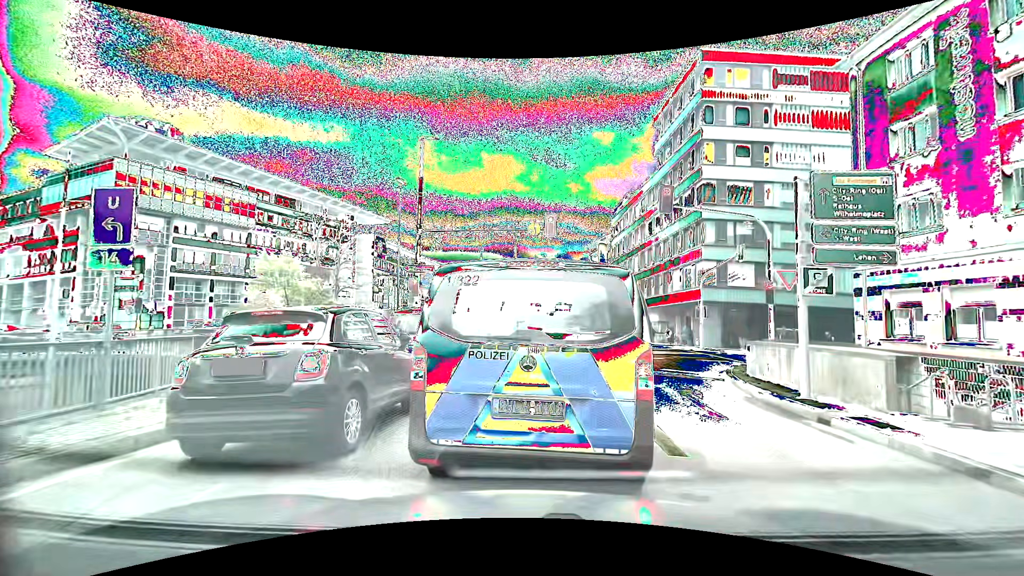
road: primary_link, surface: asphalt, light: Day
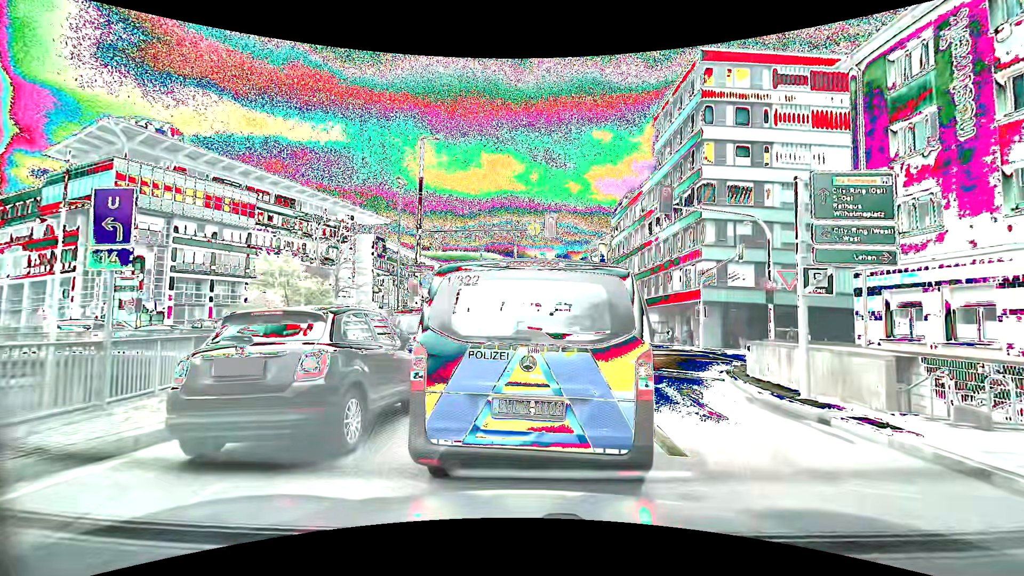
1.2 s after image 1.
(0.0, 0.0) m; 0°
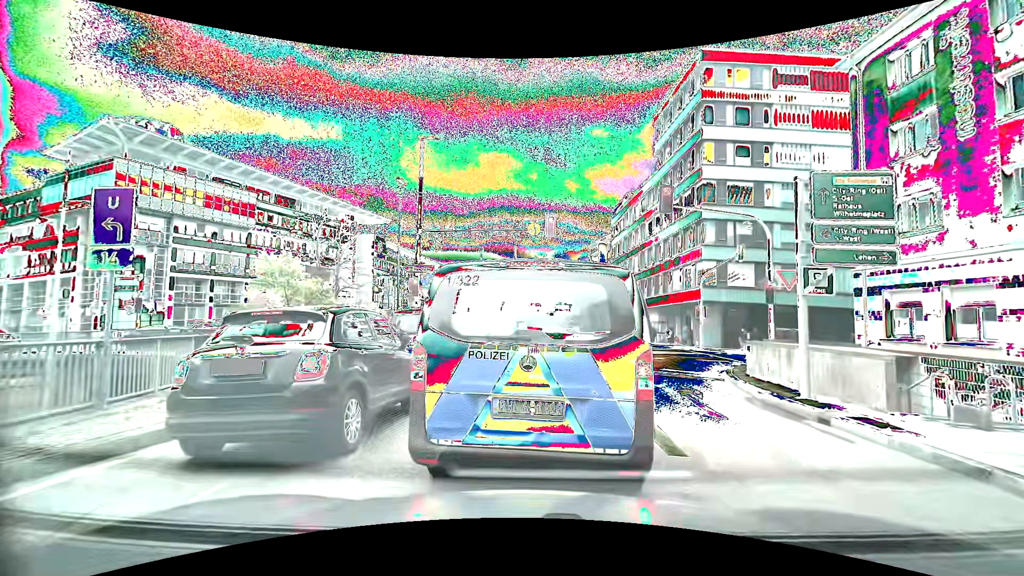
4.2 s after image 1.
(0.0, 0.0) m; 0°
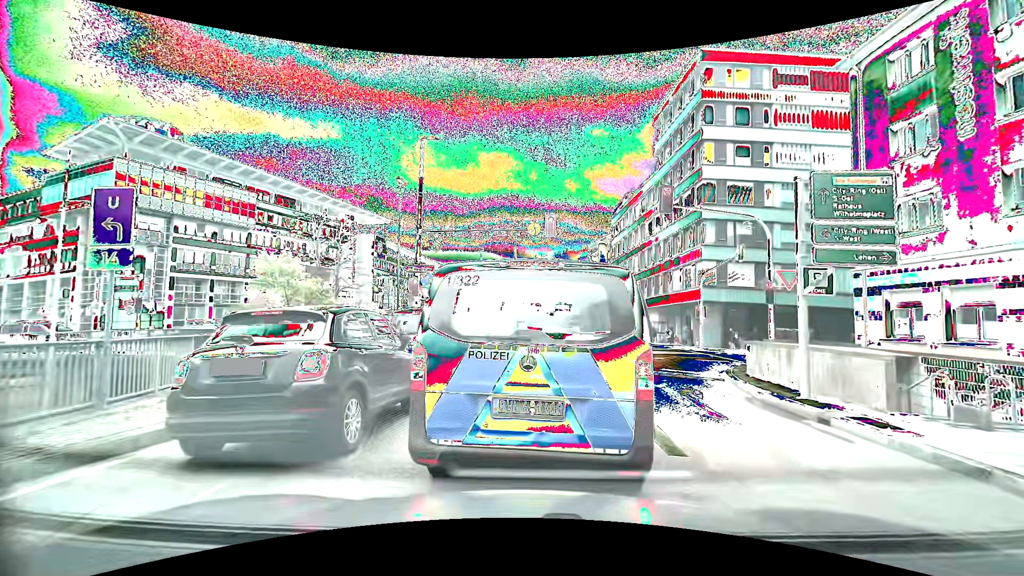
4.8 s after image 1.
(0.0, 0.0) m; 0°
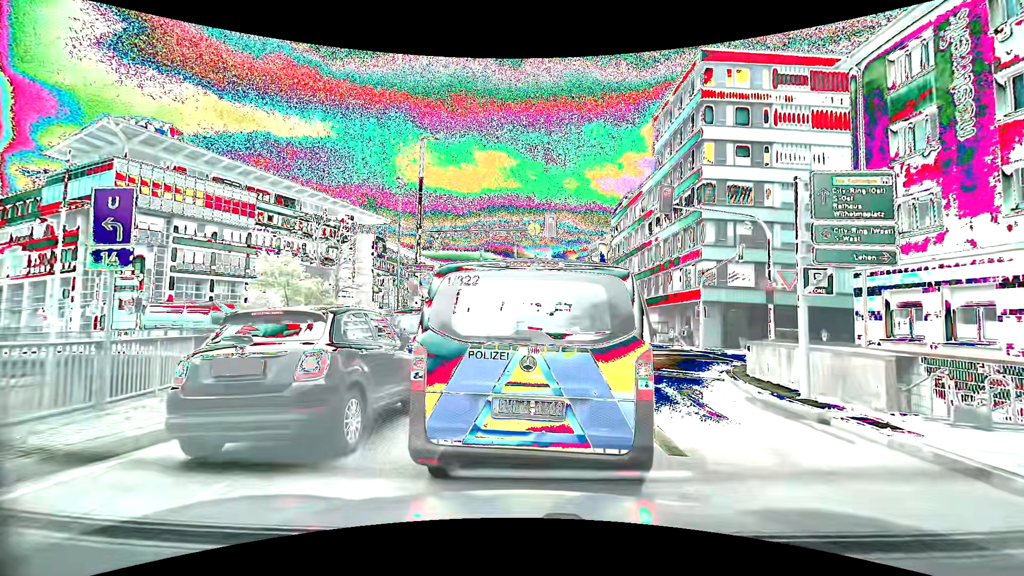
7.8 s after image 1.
(0.0, 0.0) m; 0°
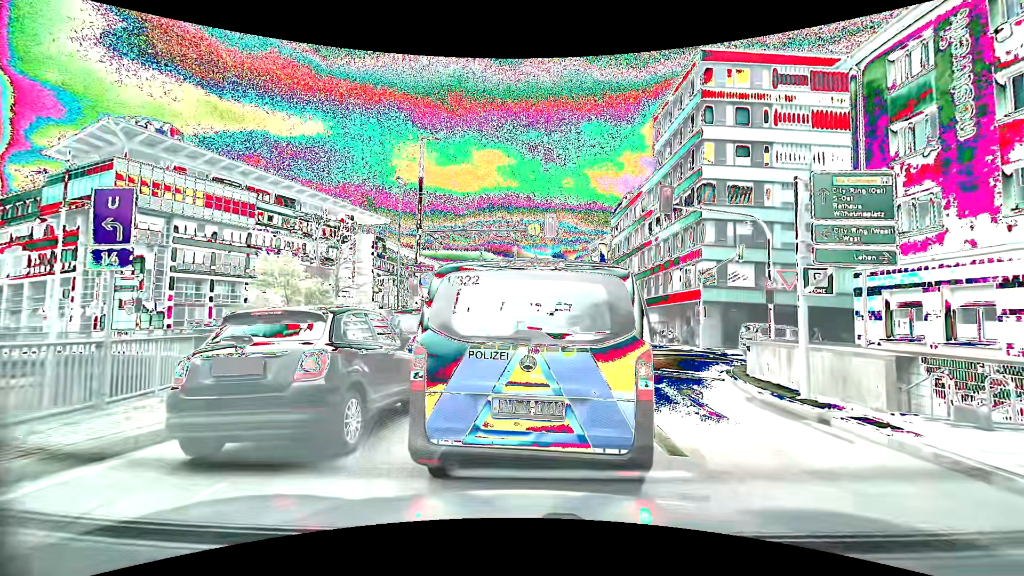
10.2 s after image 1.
(0.0, 0.0) m; 0°
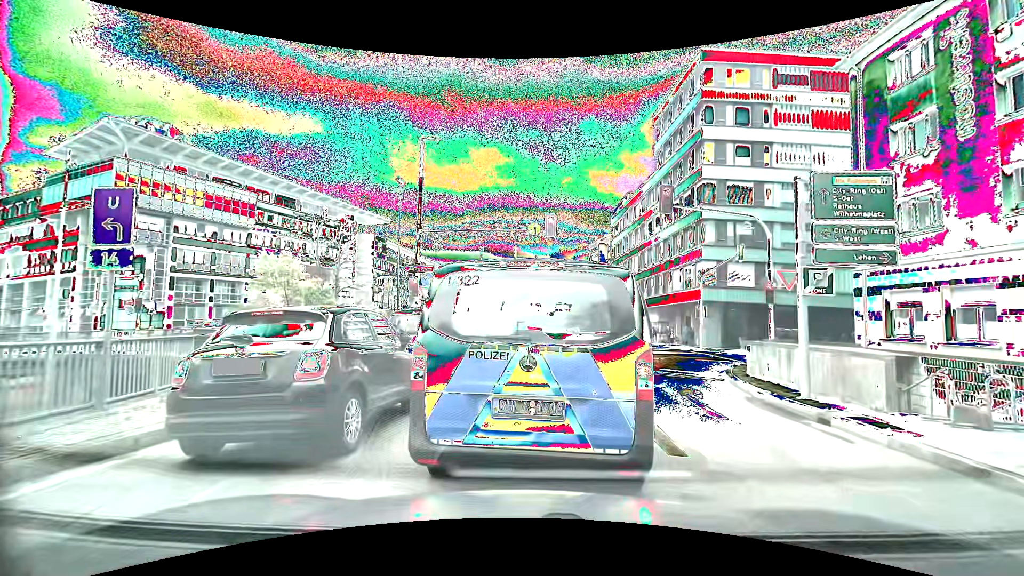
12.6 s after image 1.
(0.0, 0.0) m; 0°
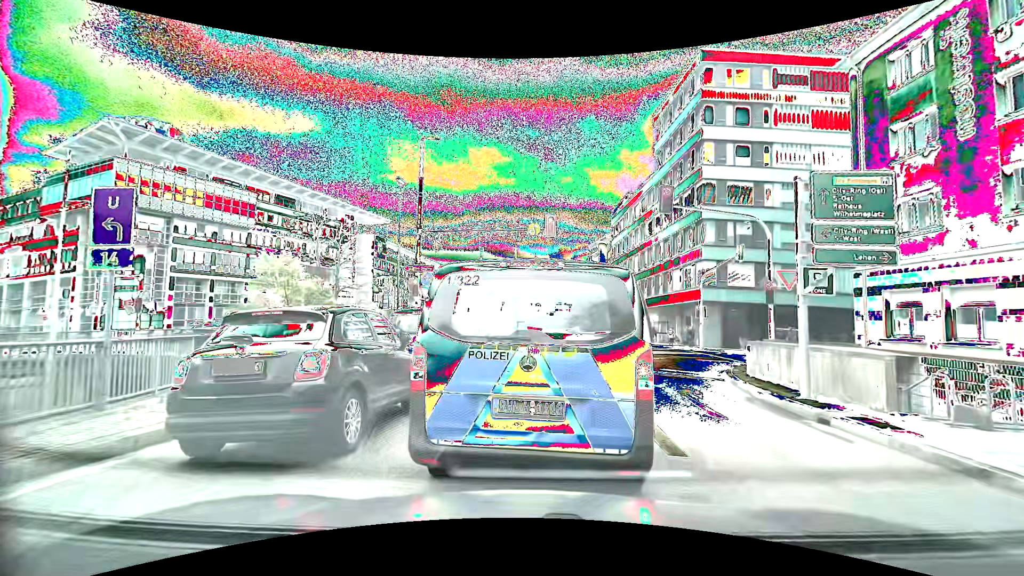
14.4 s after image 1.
(0.0, 0.0) m; 0°
